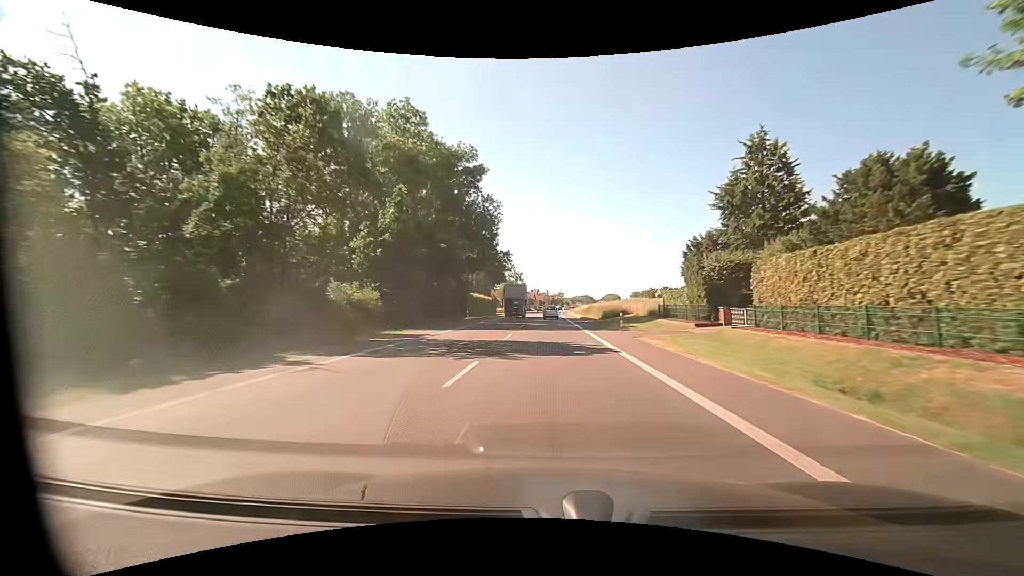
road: primary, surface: asphalt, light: Day
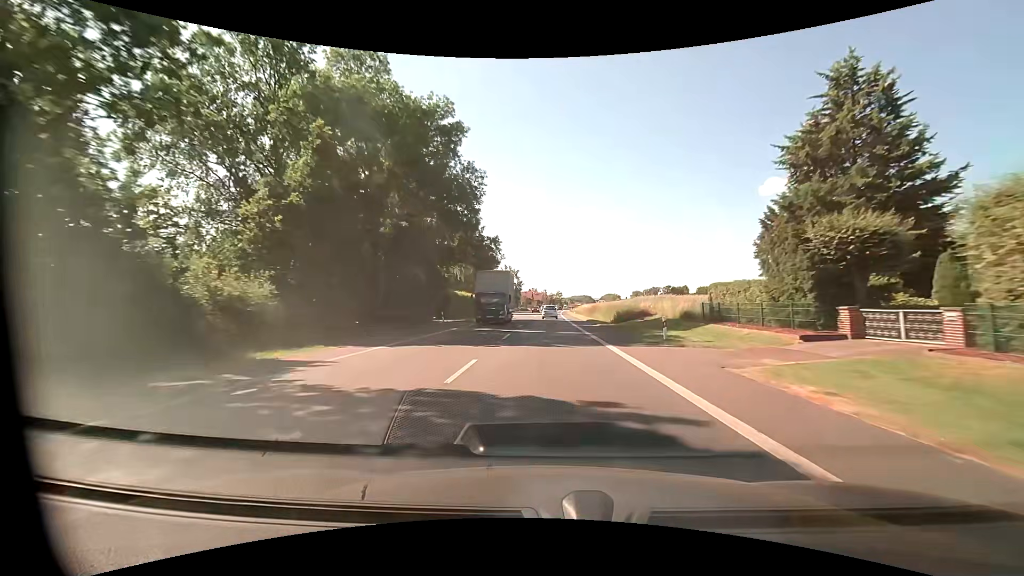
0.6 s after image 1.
(0.0, +11.8) m; 0°
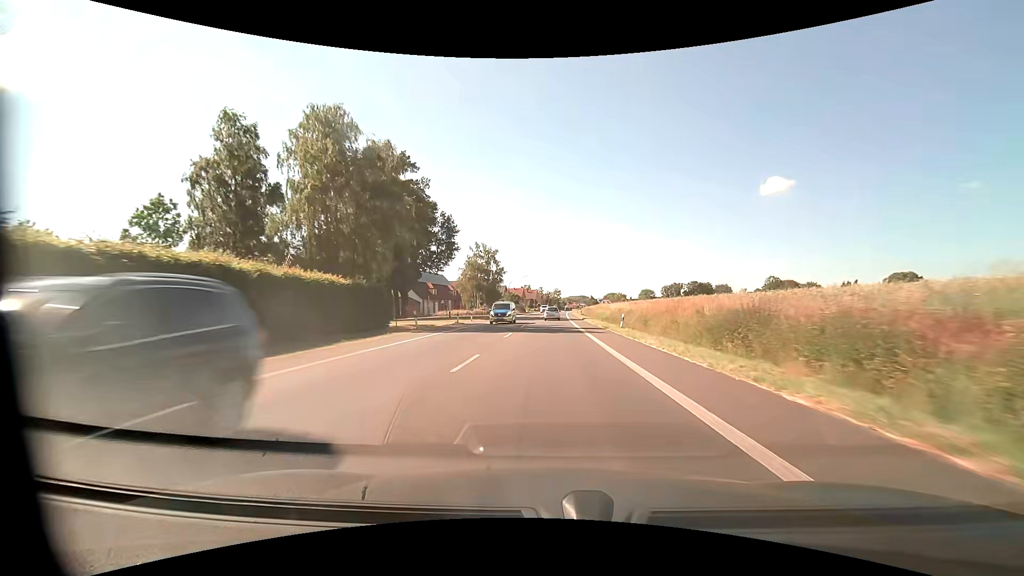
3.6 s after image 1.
(+0.4, +59.0) m; 0°
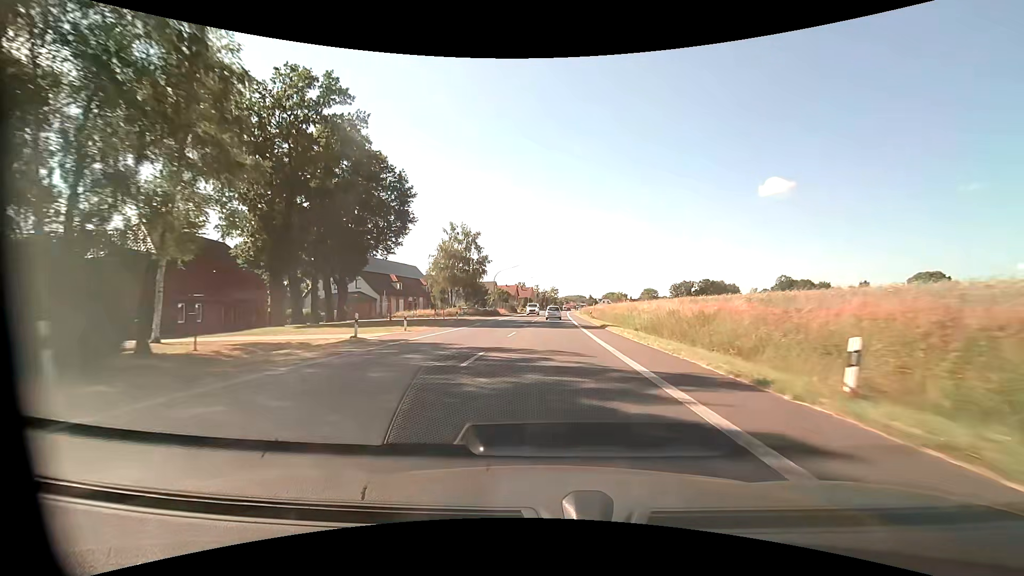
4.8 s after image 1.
(+0.1, +23.6) m; 0°
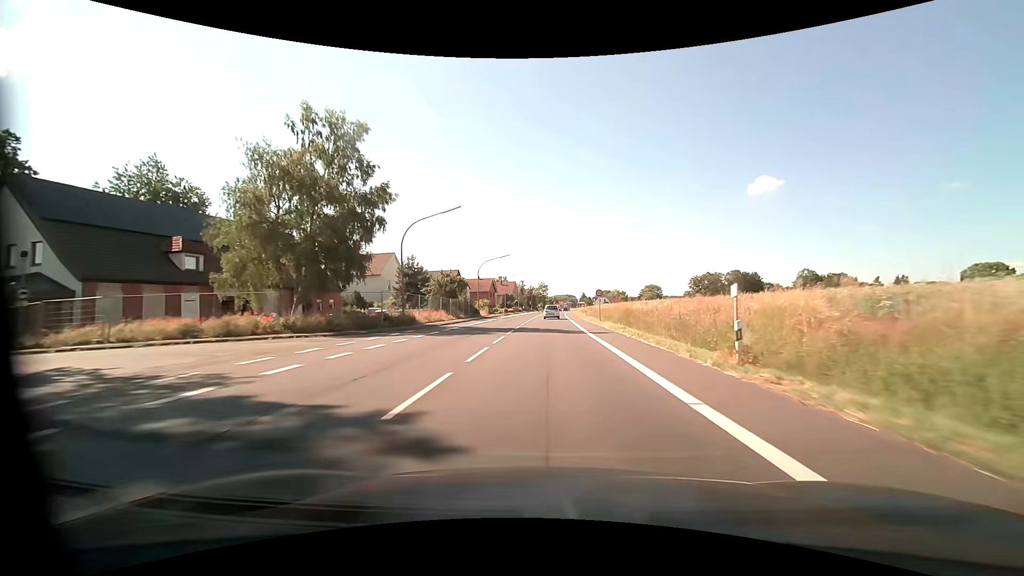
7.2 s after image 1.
(+0.7, +47.2) m; +1°
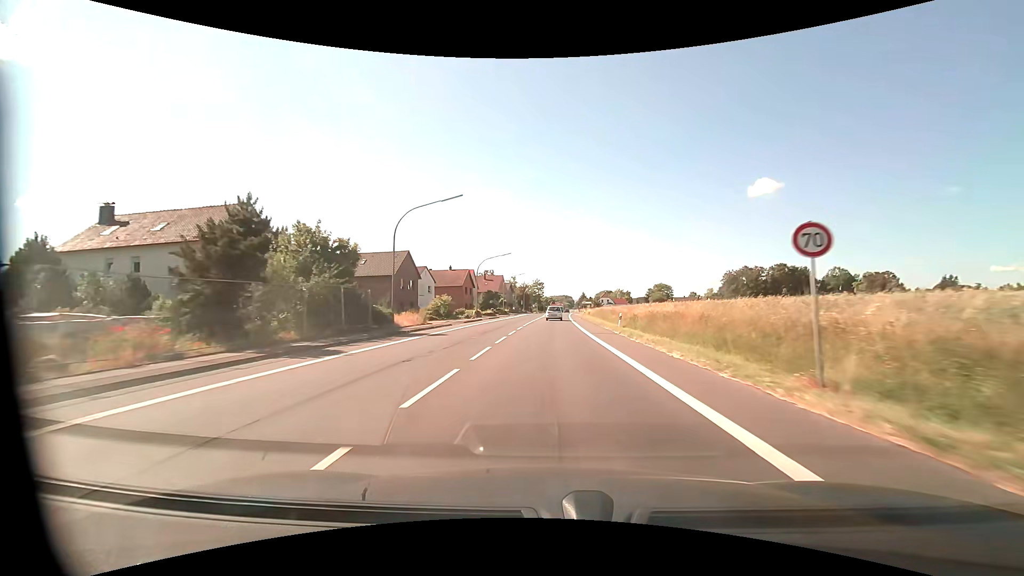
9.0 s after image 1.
(+0.2, +35.4) m; +1°
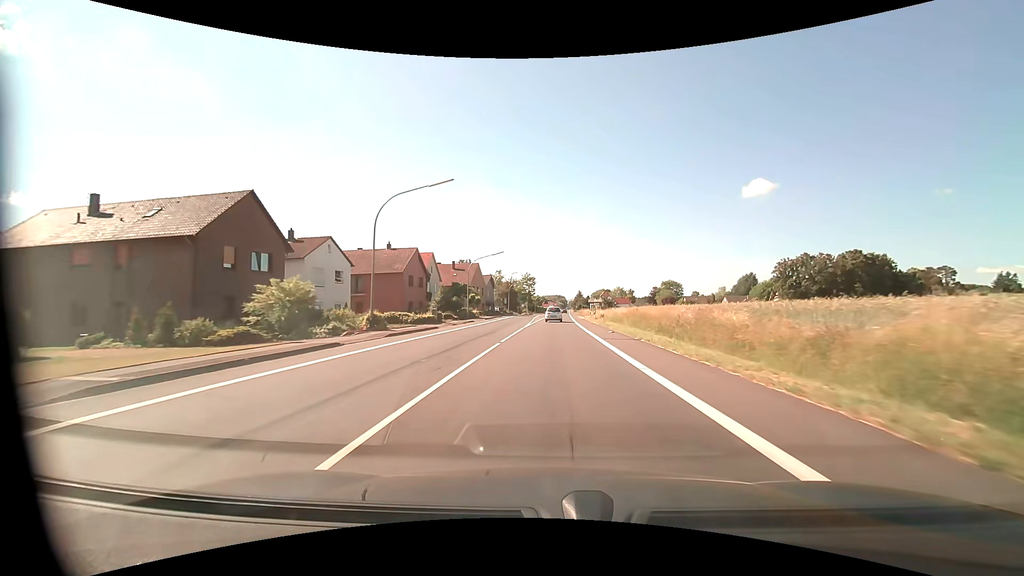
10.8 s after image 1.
(+0.2, +35.4) m; +1°
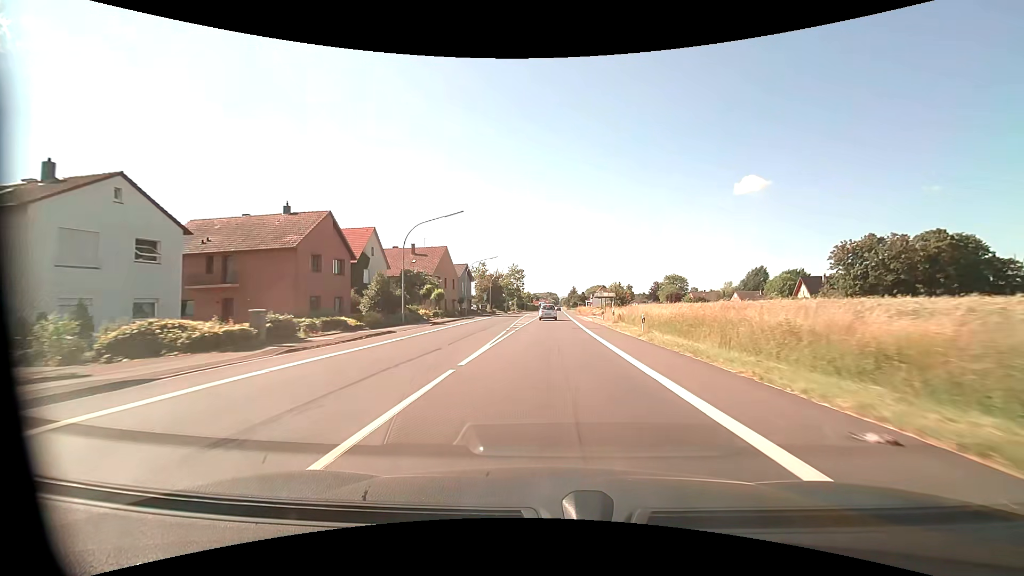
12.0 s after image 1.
(+0.3, +23.5) m; +1°
(0, +10) (0, +20) (0, +30) (0, +40) (+1, +50) (+1, +60) (+1, +70) (+1, +80) (+2, +90) (+2, +100) m
